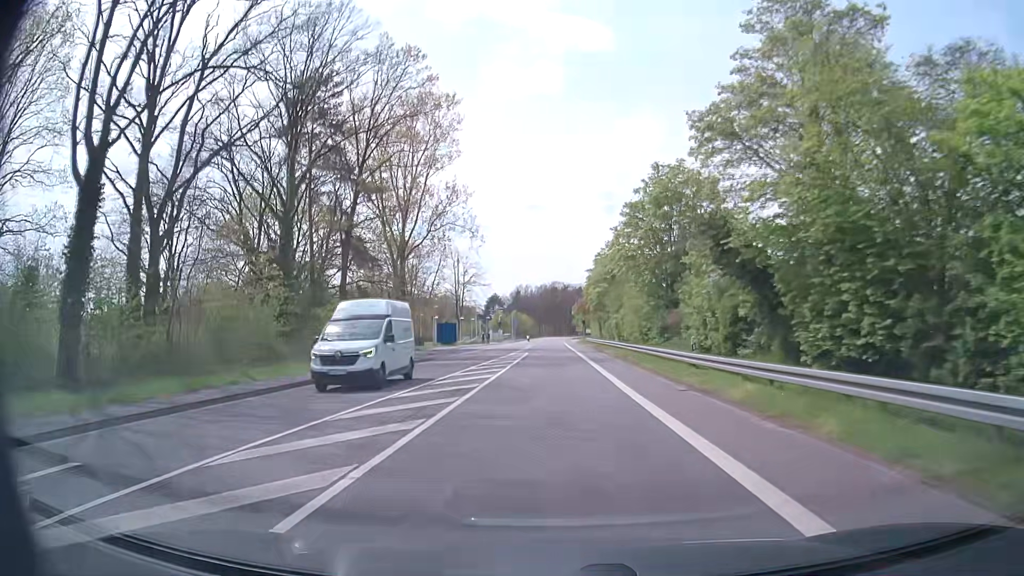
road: secondary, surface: asphalt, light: Day
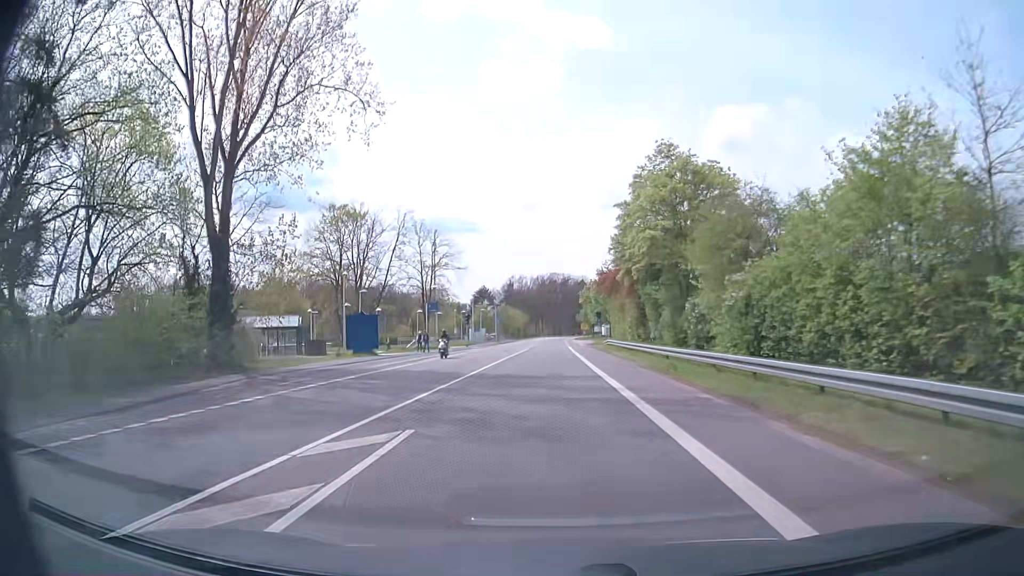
(+0.1, +39.0) m; 0°
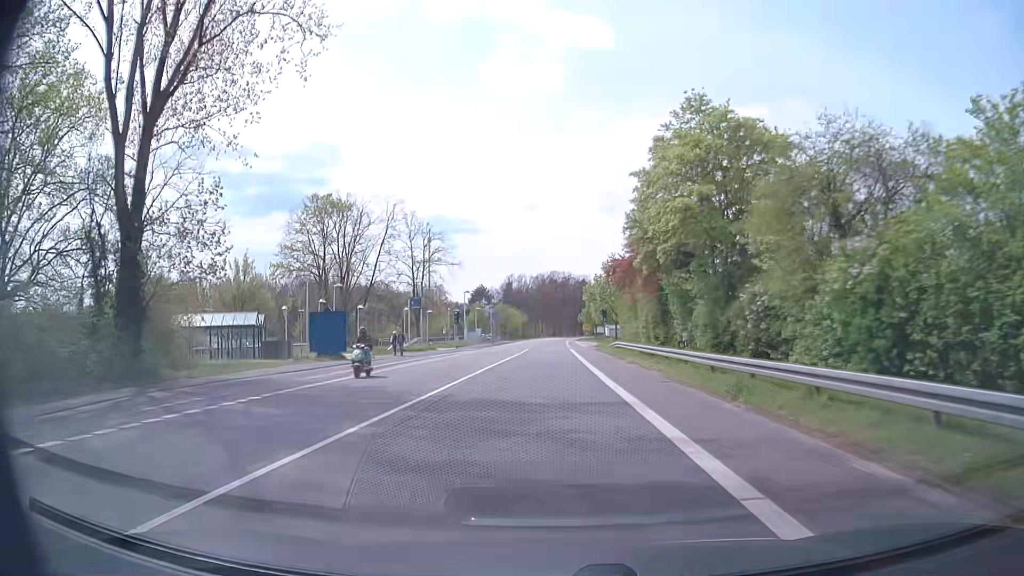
(0.0, +7.8) m; 0°
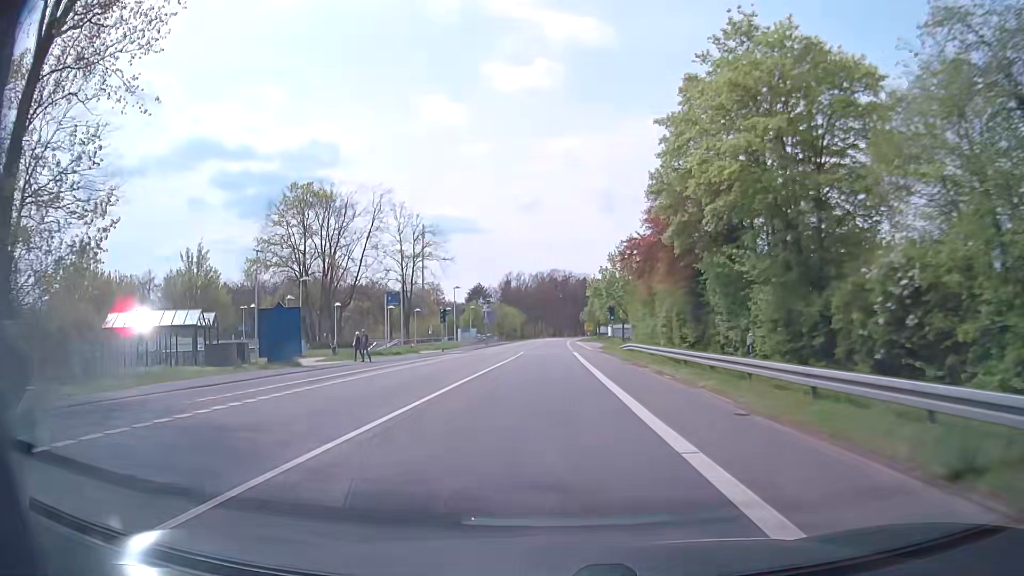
(0.0, +7.9) m; 0°
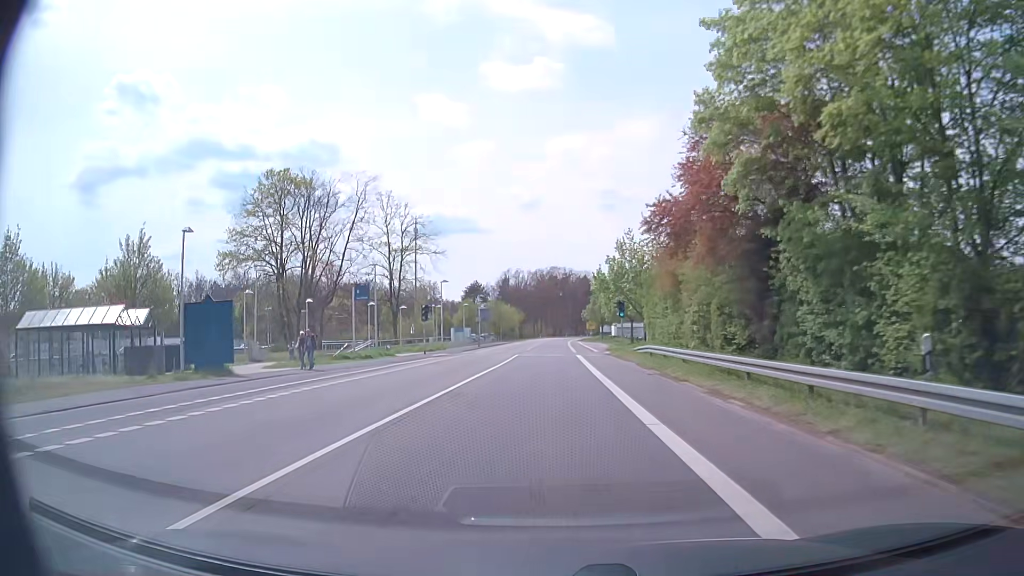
(0.0, +7.9) m; -1°
